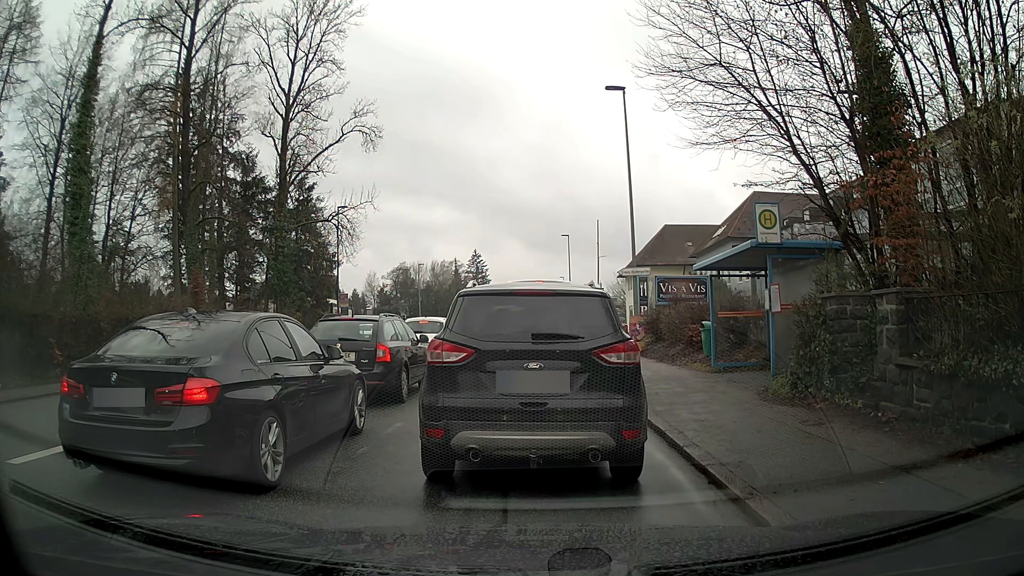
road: tertiary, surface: asphalt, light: Day
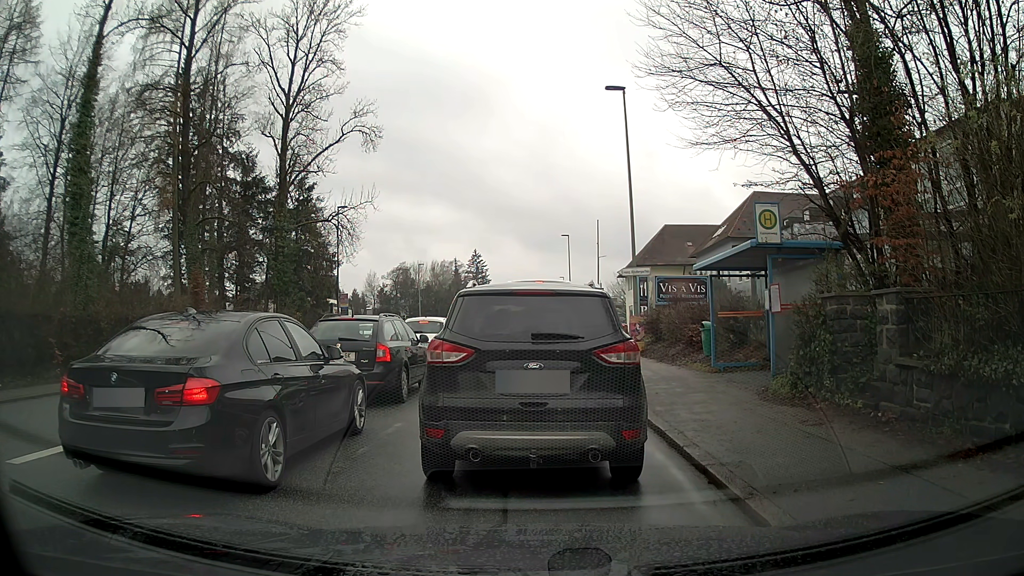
(0.0, 0.0) m; 0°
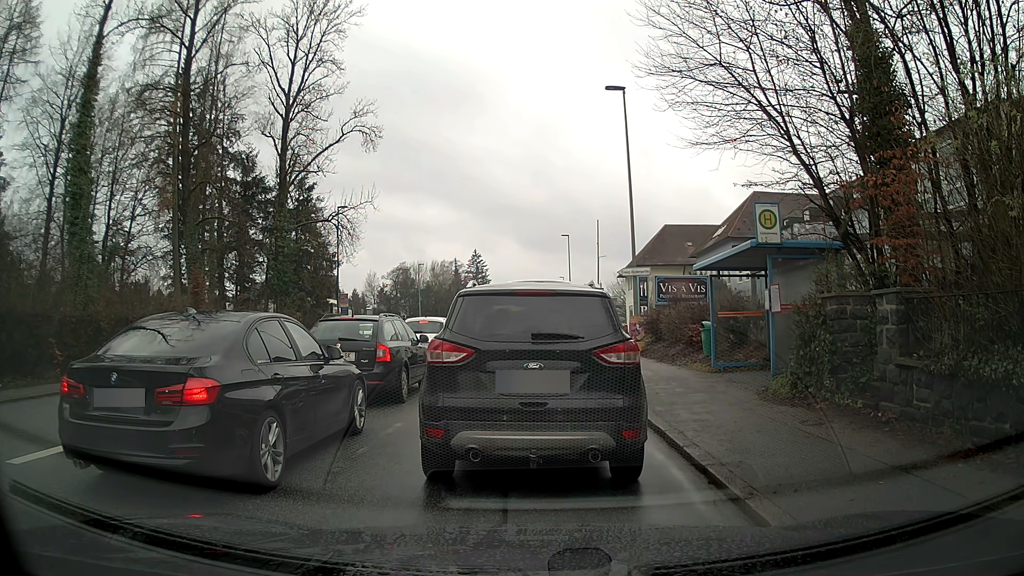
(0.0, 0.0) m; 0°
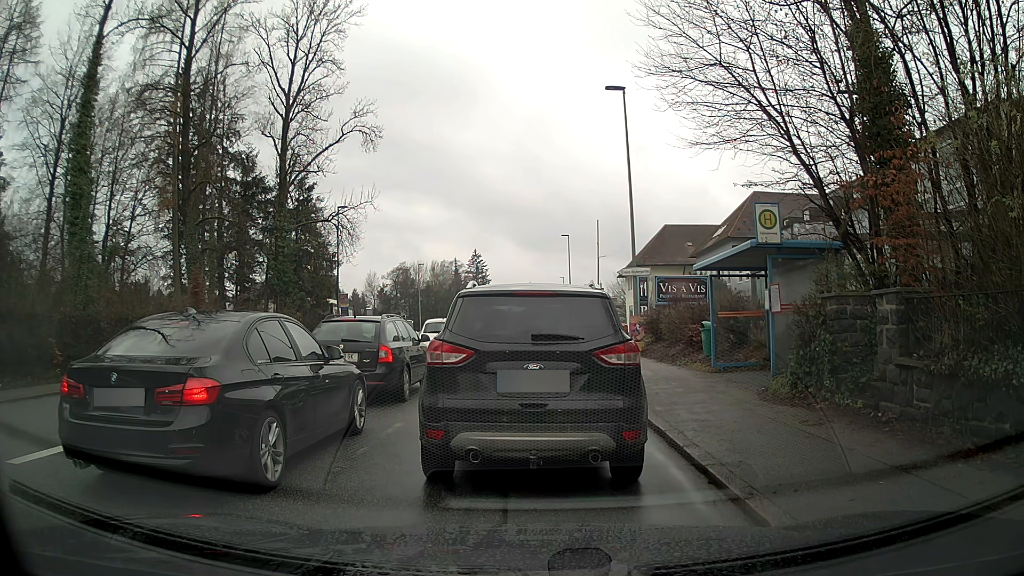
(0.0, 0.0) m; 0°
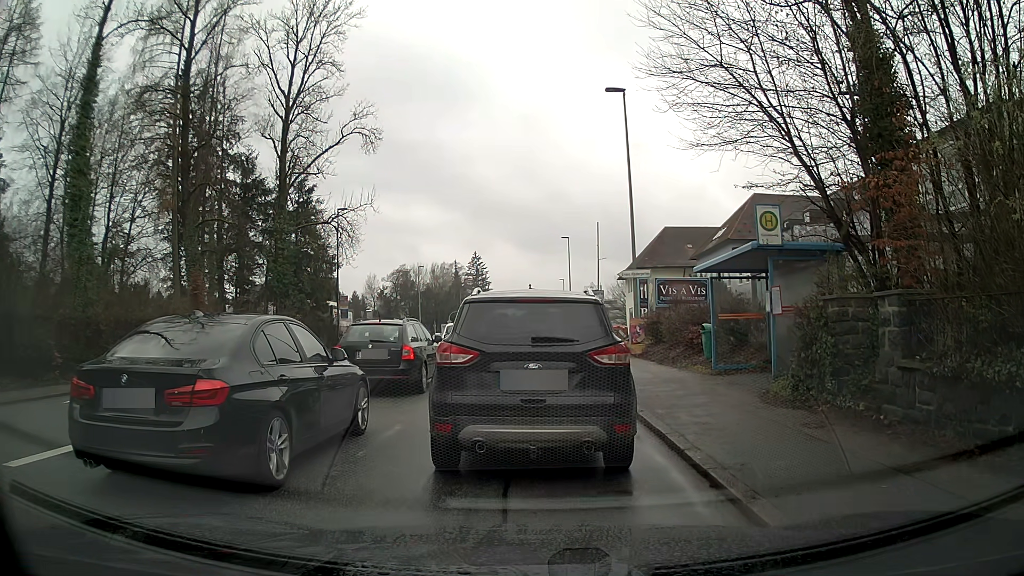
(0.0, +0.1) m; 0°
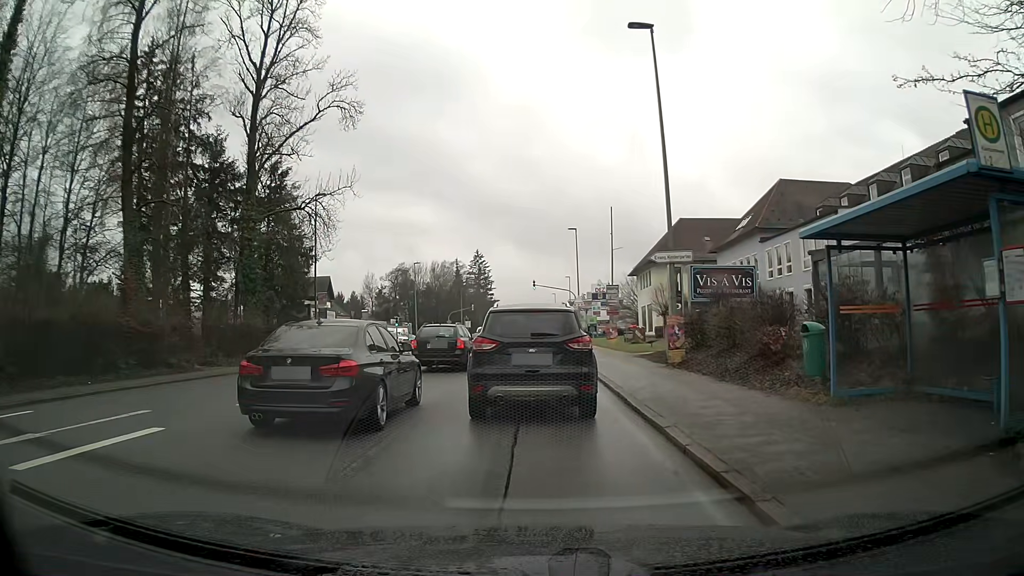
(+0.2, +6.4) m; +1°
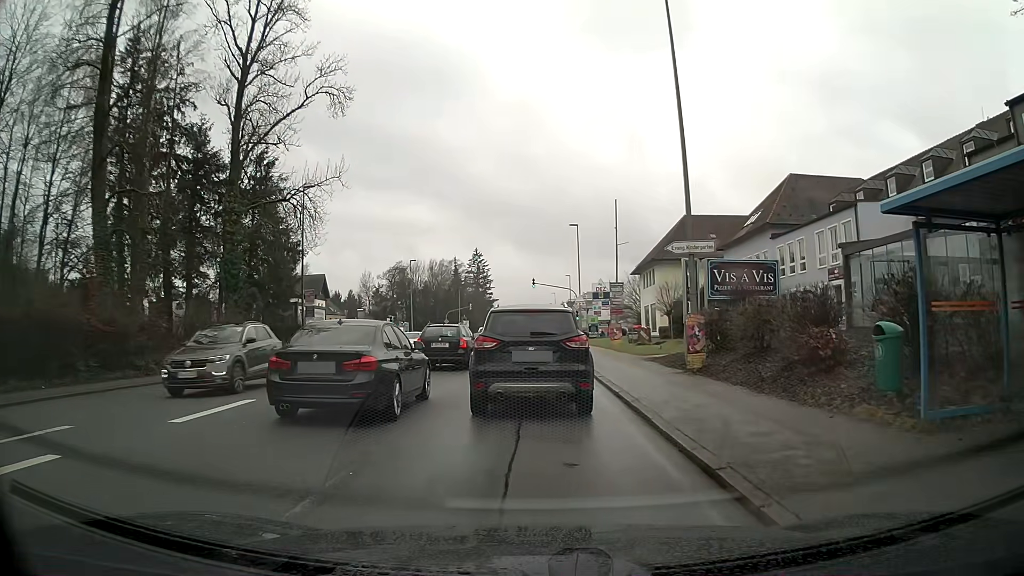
(0.0, +2.5) m; 0°
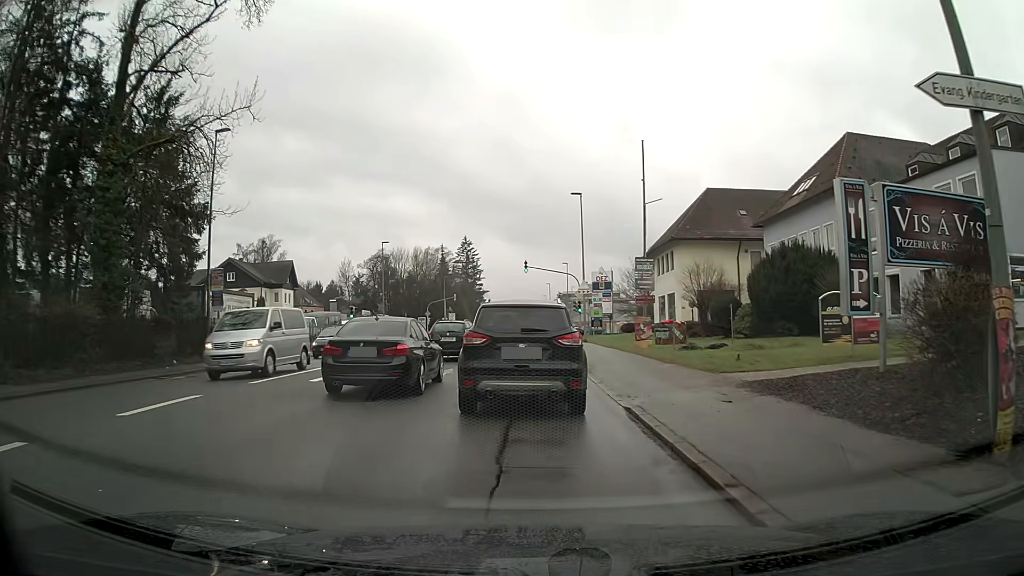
(0.0, +11.8) m; 0°
(0, +10) (0, +20) (0, +30) (0, +40) (0, +50) (0, +60) (+2, +70) (+10, +73) (+20, +74) (+30, +74) m
